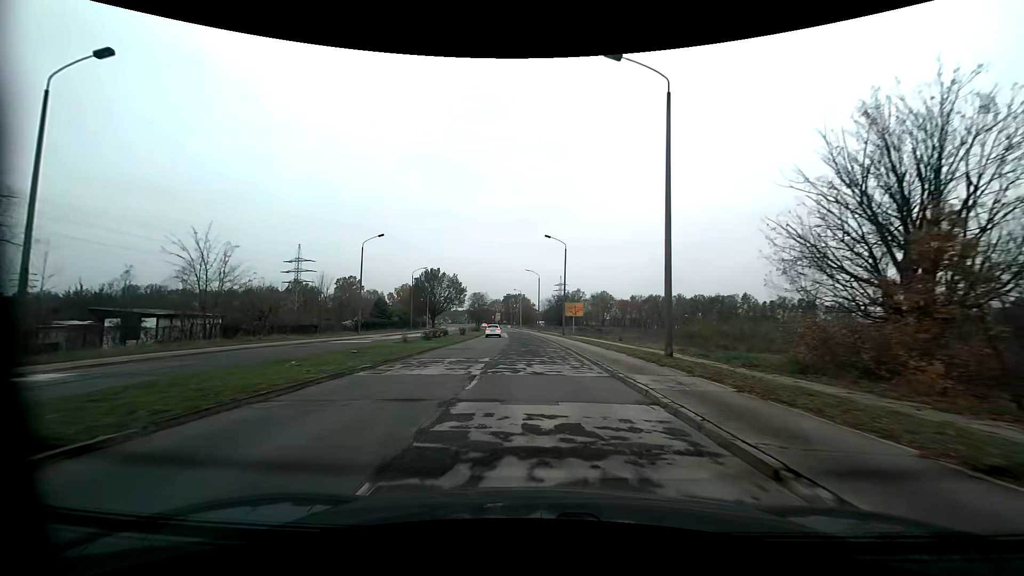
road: tertiary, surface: asphalt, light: Day
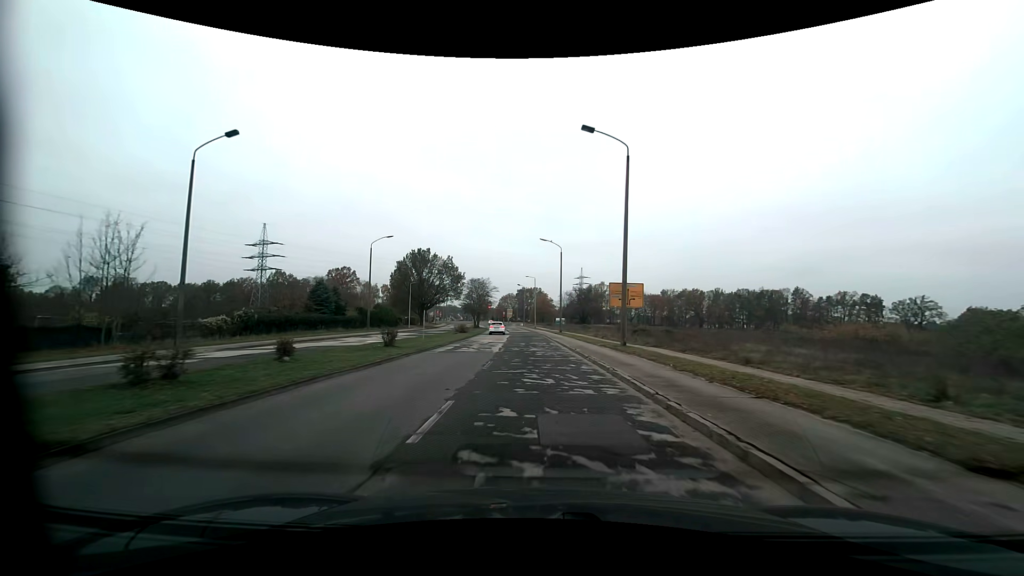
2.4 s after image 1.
(-0.5, +32.0) m; -2°
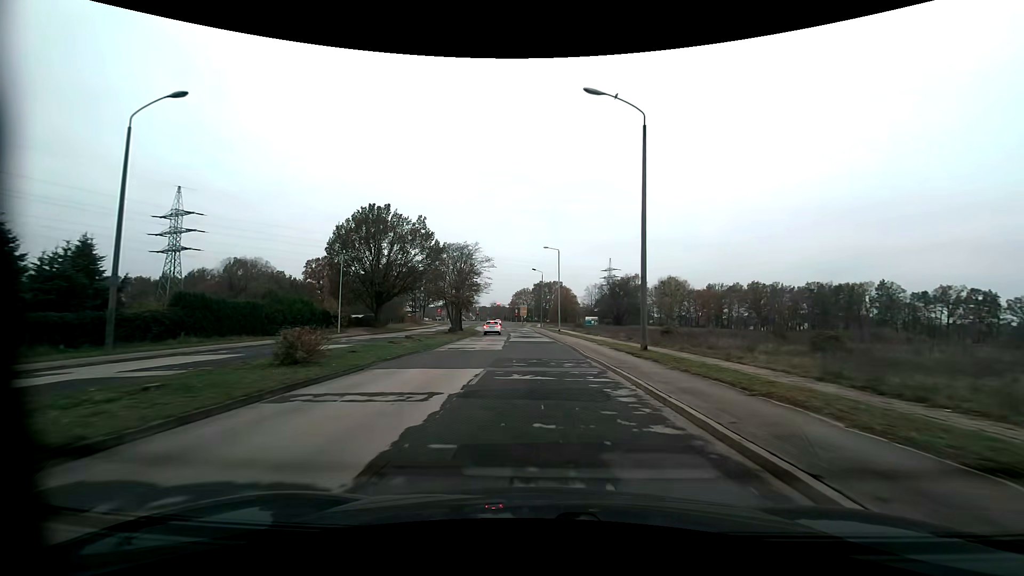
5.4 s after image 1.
(-0.8, +40.3) m; -2°
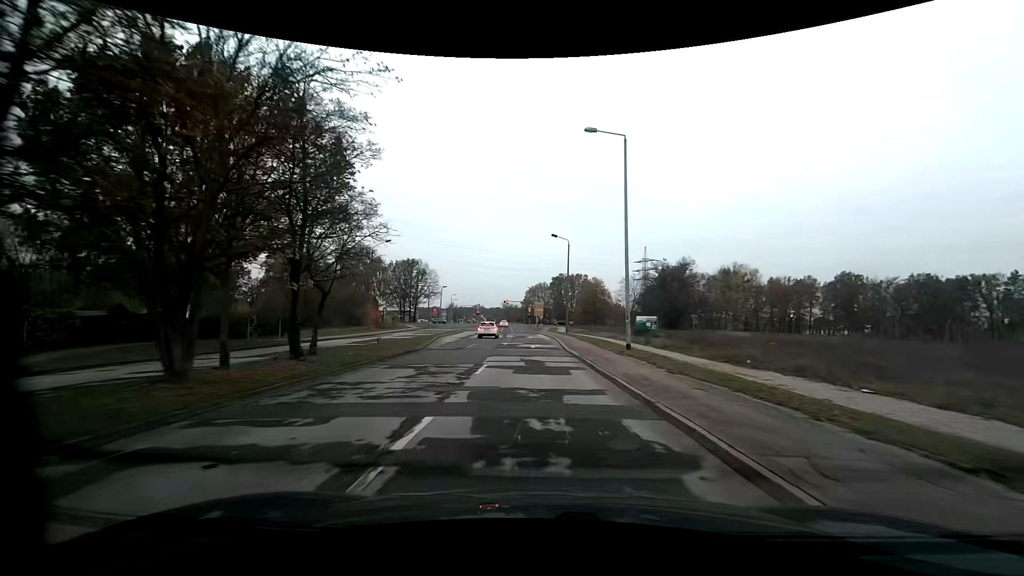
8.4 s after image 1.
(-0.6, +39.4) m; -2°
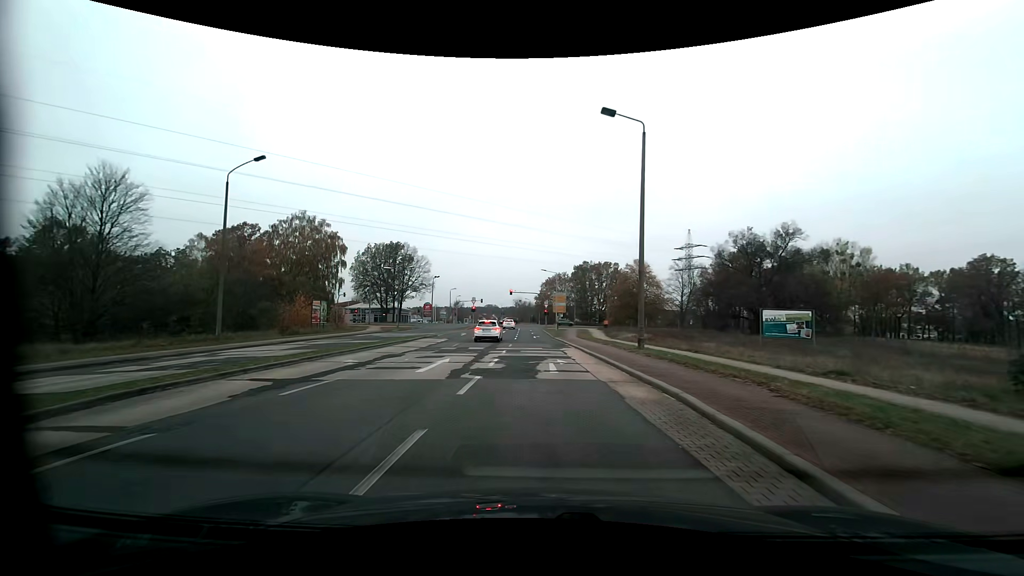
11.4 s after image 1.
(-0.7, +33.6) m; -2°
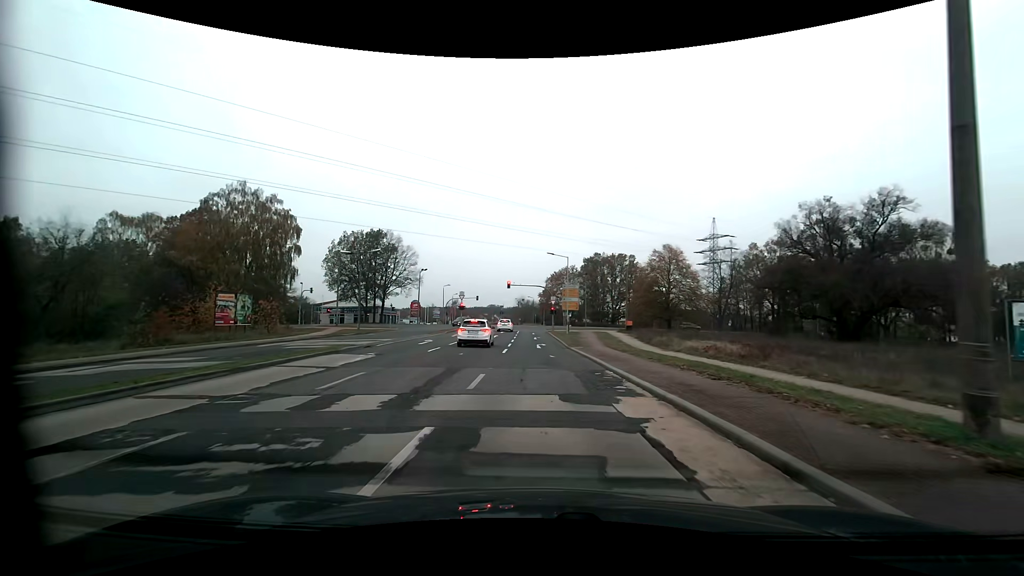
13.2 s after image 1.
(-0.1, +17.2) m; -1°
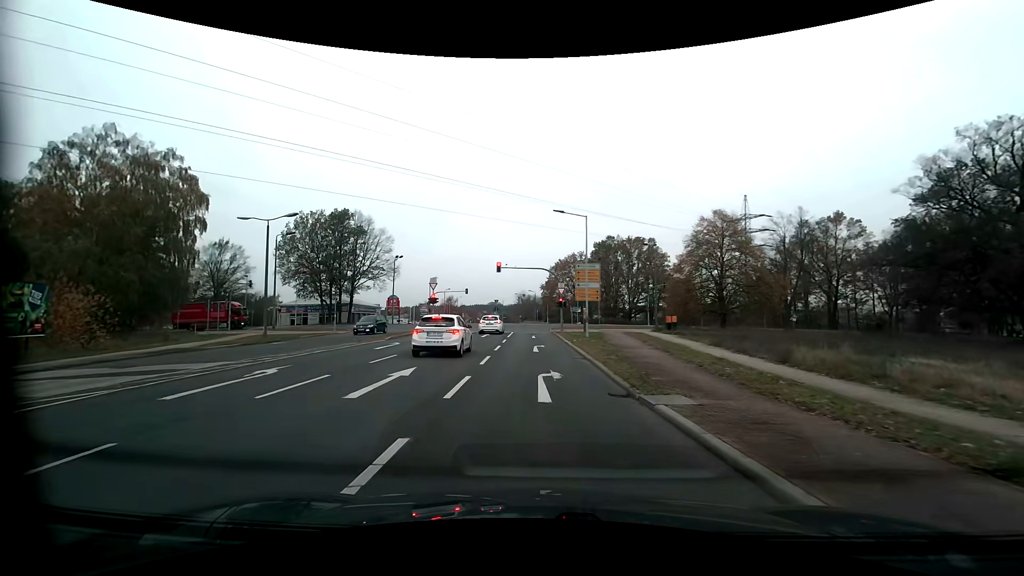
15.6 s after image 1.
(0.0, +18.9) m; 0°
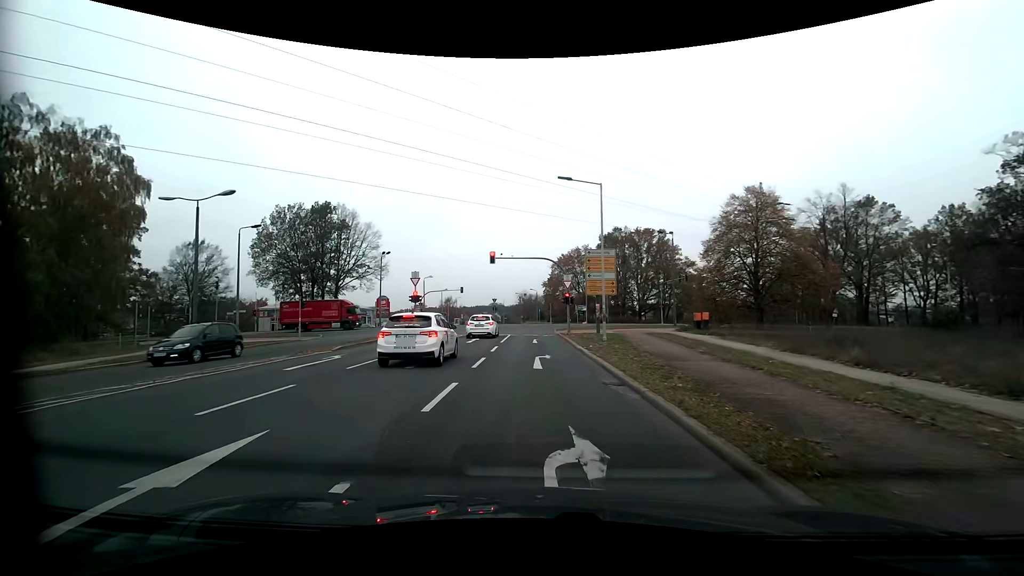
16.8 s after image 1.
(0.0, +7.5) m; 0°
(0, +10) (0, +20) (0, +30) (-1, +40) (0, +50) (+4, +59) (+12, +65) (+22, +67) (+31, +68) (+41, +69) m
